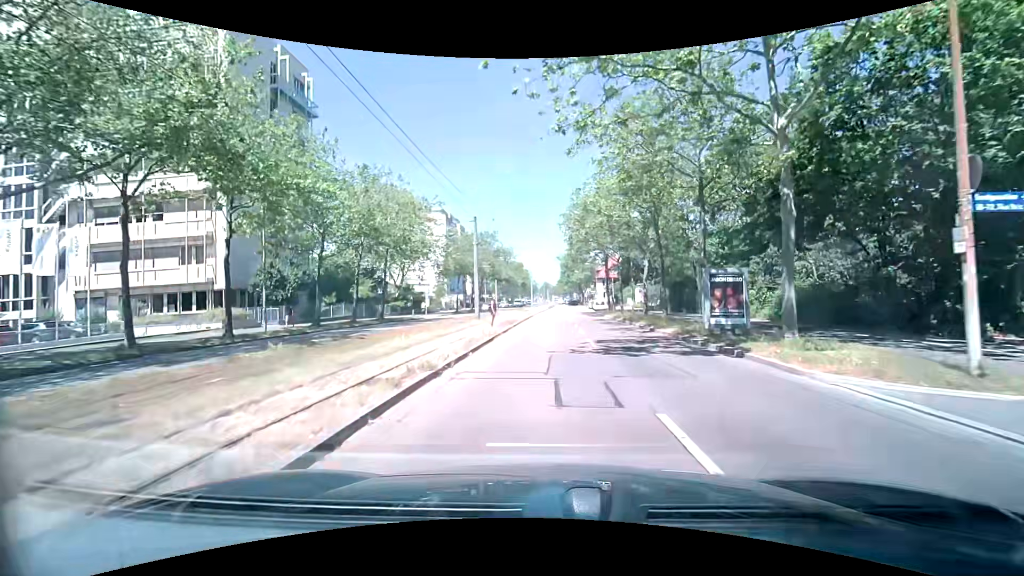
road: tertiary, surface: asphalt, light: Day
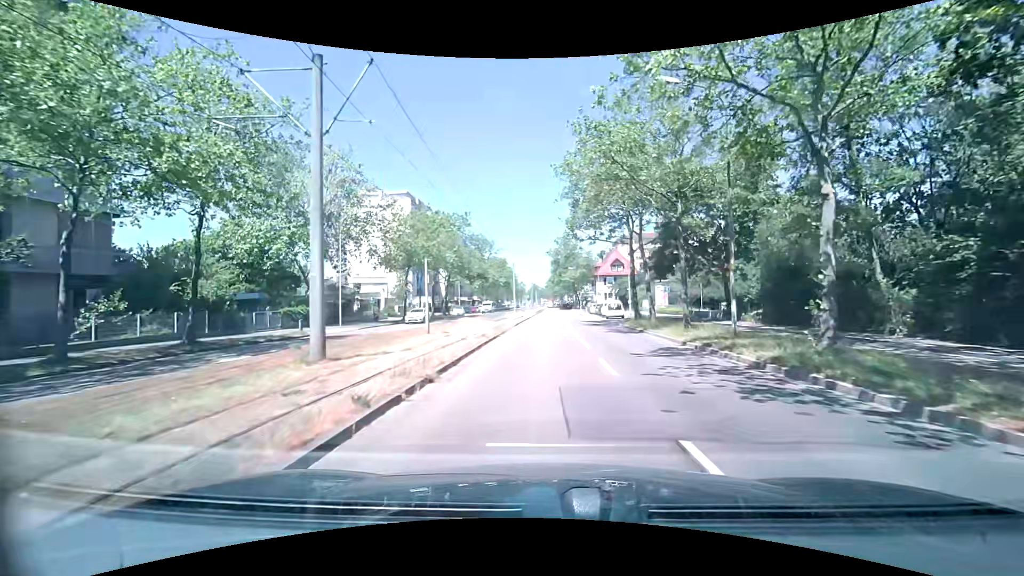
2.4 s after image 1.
(+0.2, +23.5) m; +1°
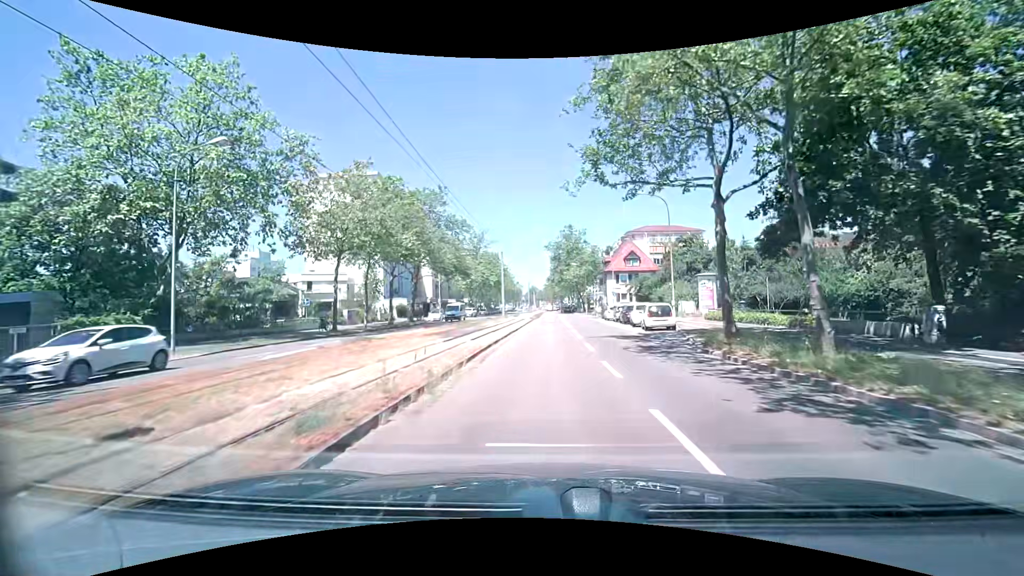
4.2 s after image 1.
(-0.1, +17.9) m; 0°
(0, +10) (0, +20) (0, +30) (0, +40) (0, +50) (+1, +60) (+1, +70) (+1, +80) (+1, +90) (+1, +100) m
